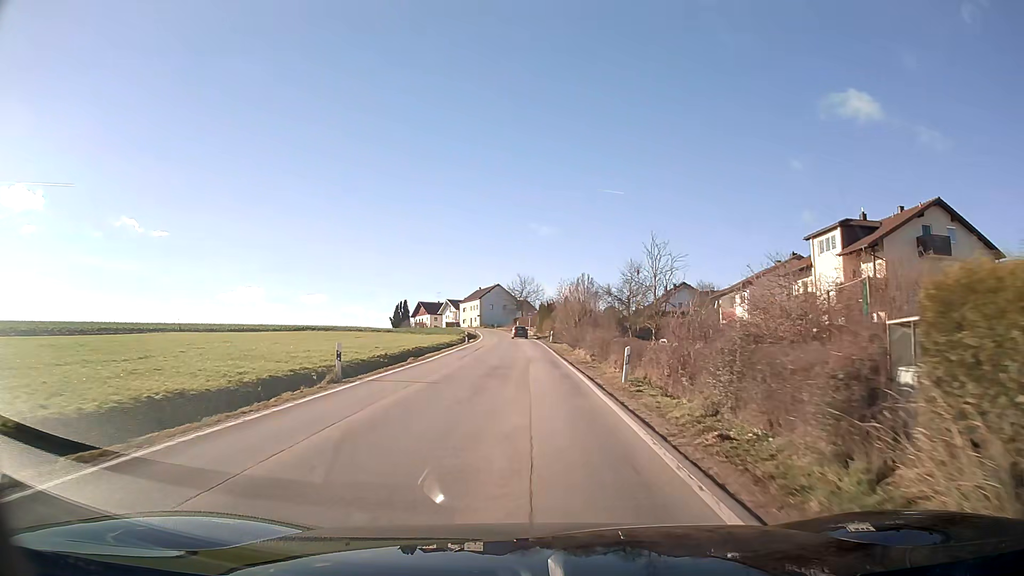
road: secondary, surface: asphalt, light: Day
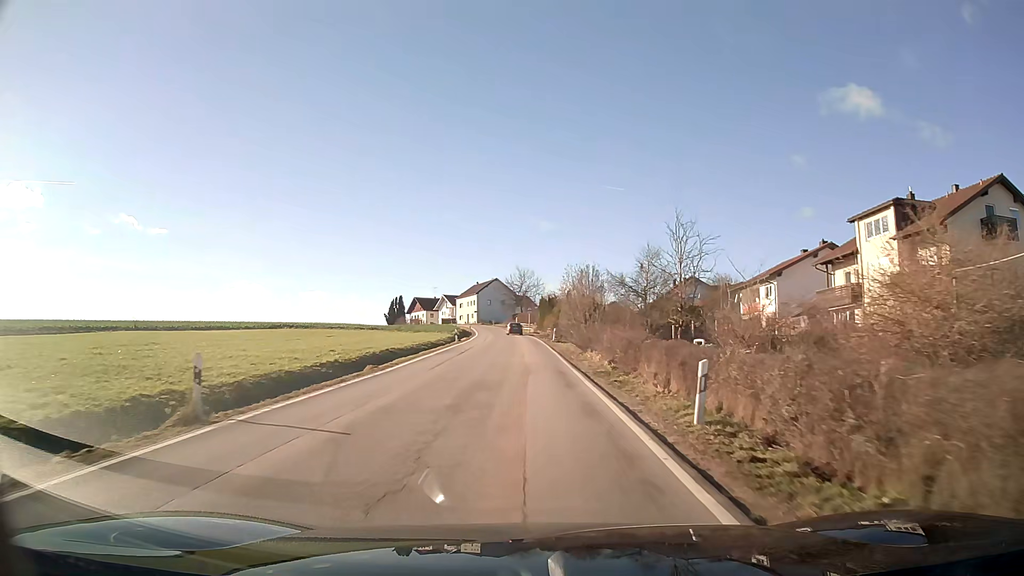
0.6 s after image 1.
(0.0, +7.8) m; 0°
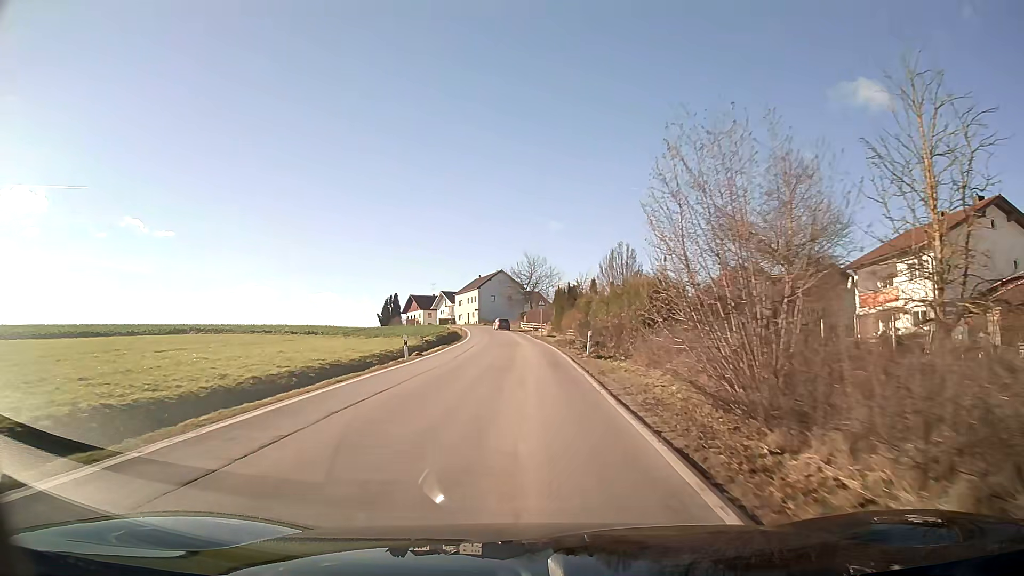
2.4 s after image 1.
(-0.2, +24.0) m; -1°
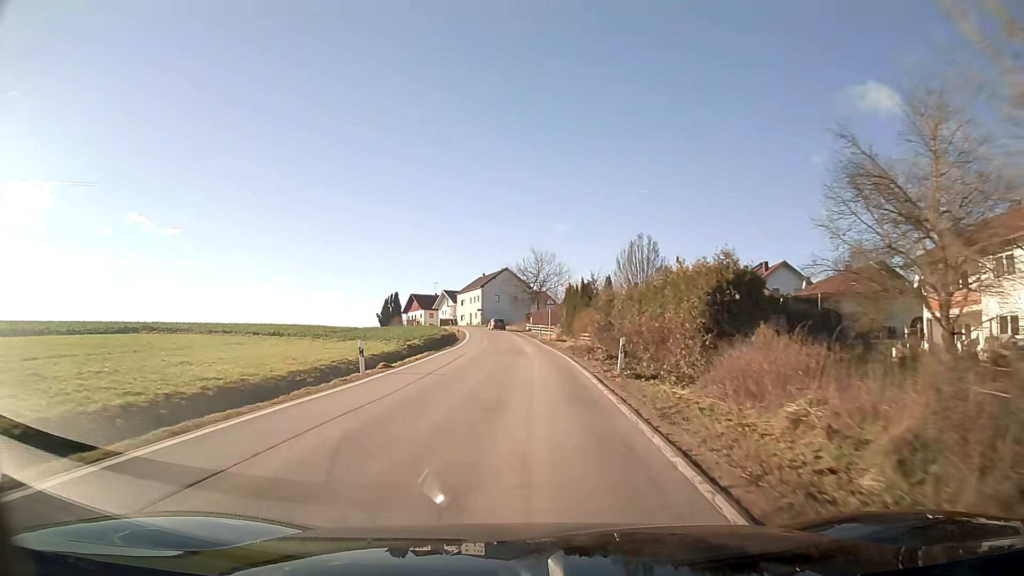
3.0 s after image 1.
(0.0, +8.1) m; 0°
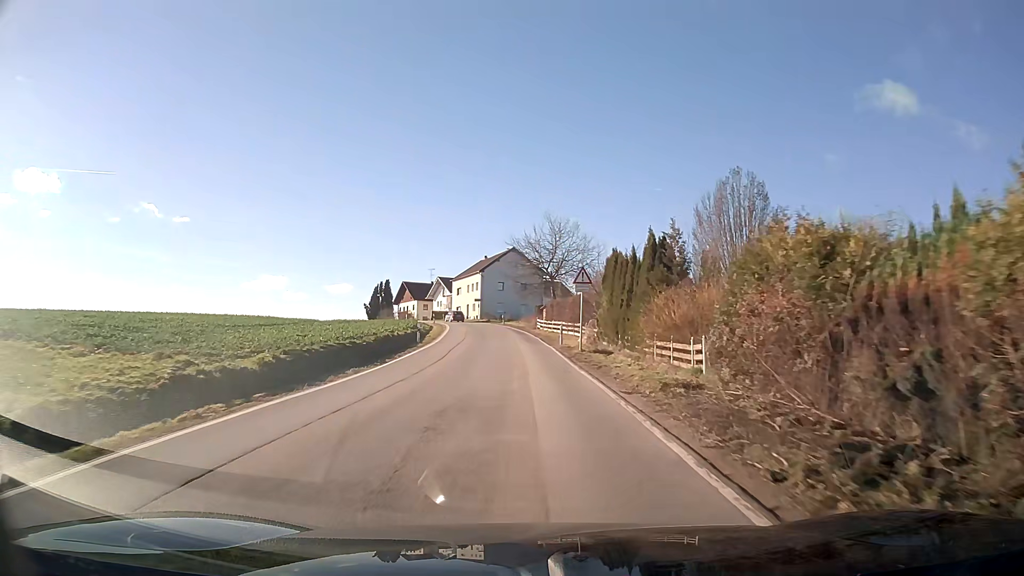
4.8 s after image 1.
(-0.3, +24.7) m; -1°
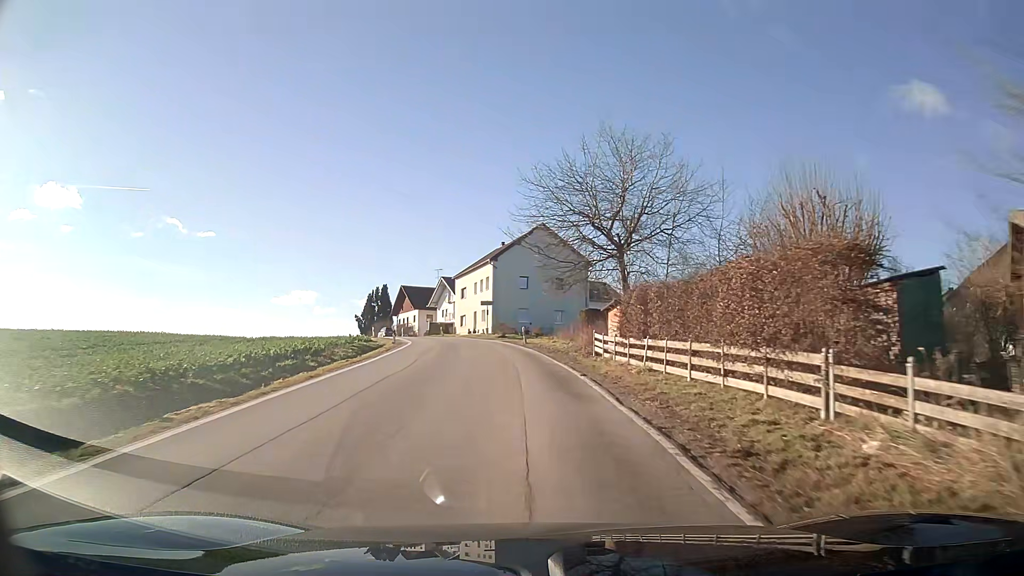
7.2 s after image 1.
(-0.6, +32.3) m; -2°
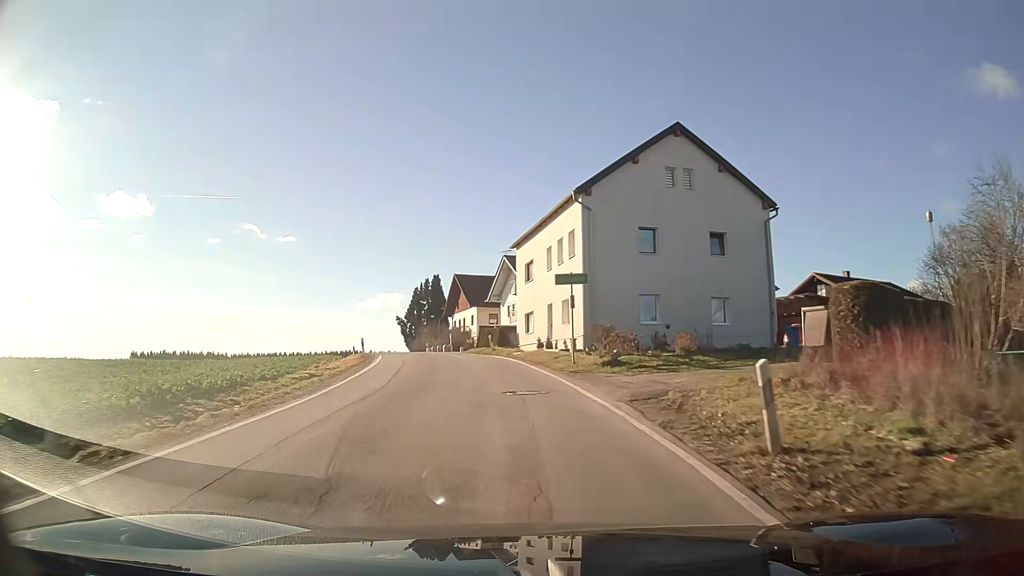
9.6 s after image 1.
(-2.1, +31.4) m; -9°
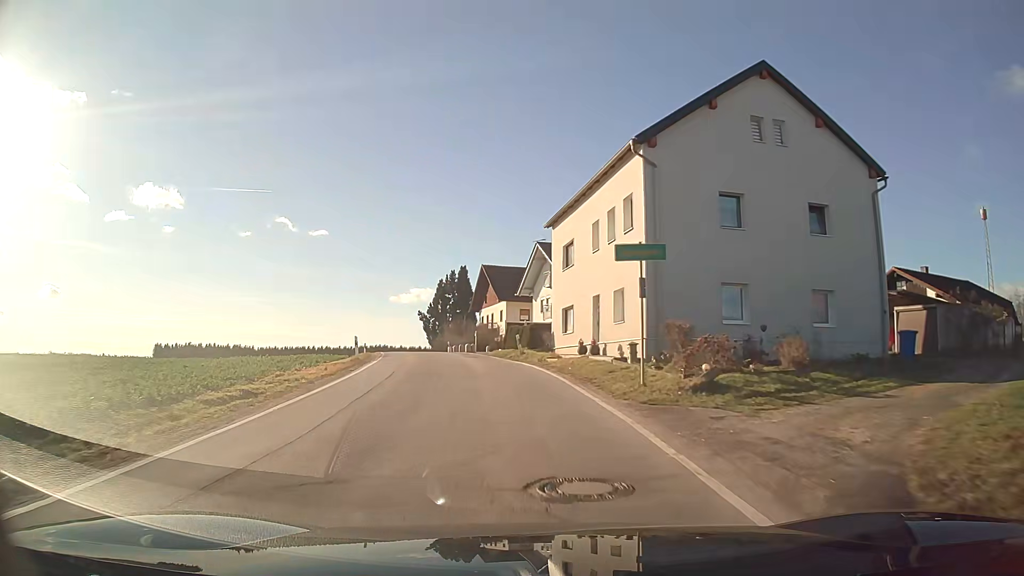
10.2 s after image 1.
(-0.2, +7.8) m; -3°
(0, +10) (-1, +20) (-3, +30) (-5, +40) (-7, +49) (-9, +59) (-12, +69) (-15, +78) (-17, +88) (-21, +97) m
